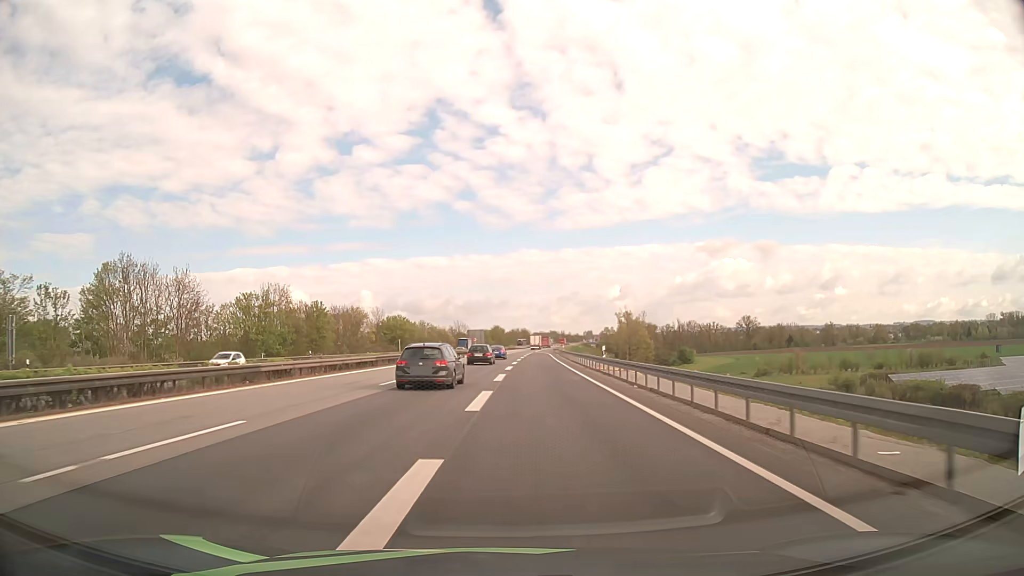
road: motorway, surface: asphalt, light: Day
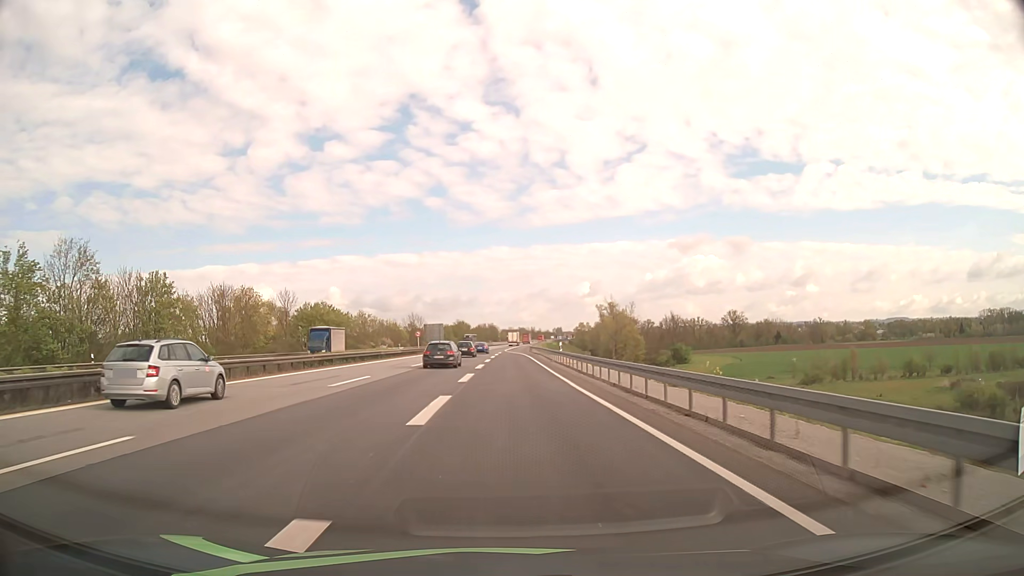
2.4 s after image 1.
(+1.4, +38.9) m; +3°
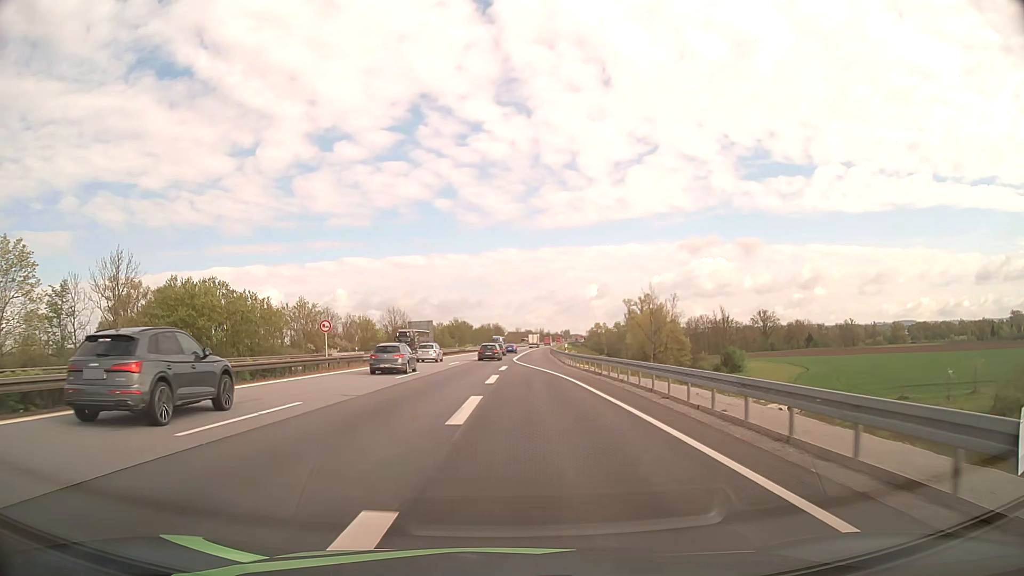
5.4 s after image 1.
(-0.3, +47.9) m; 0°
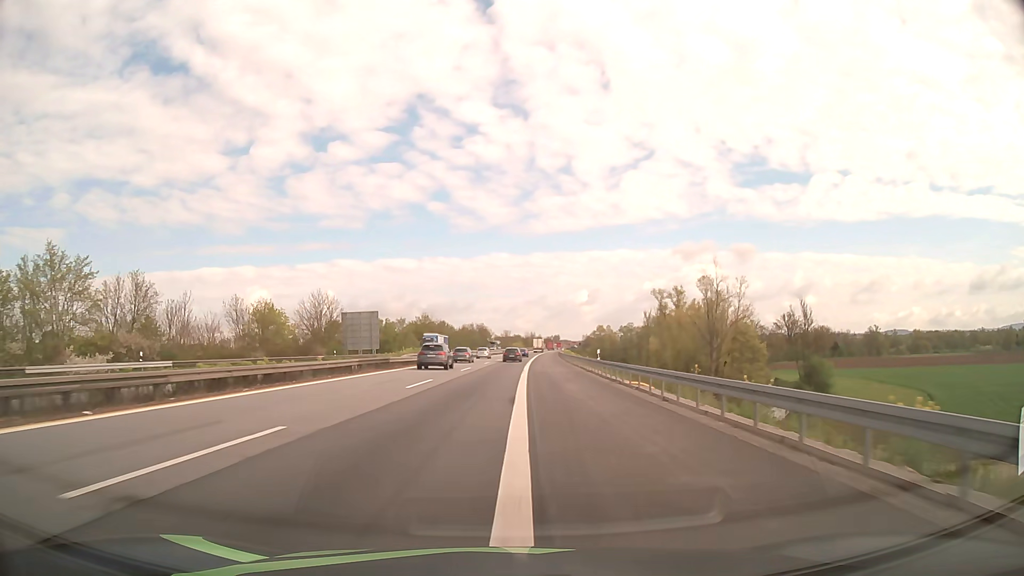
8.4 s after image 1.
(+0.5, +59.3) m; +1°
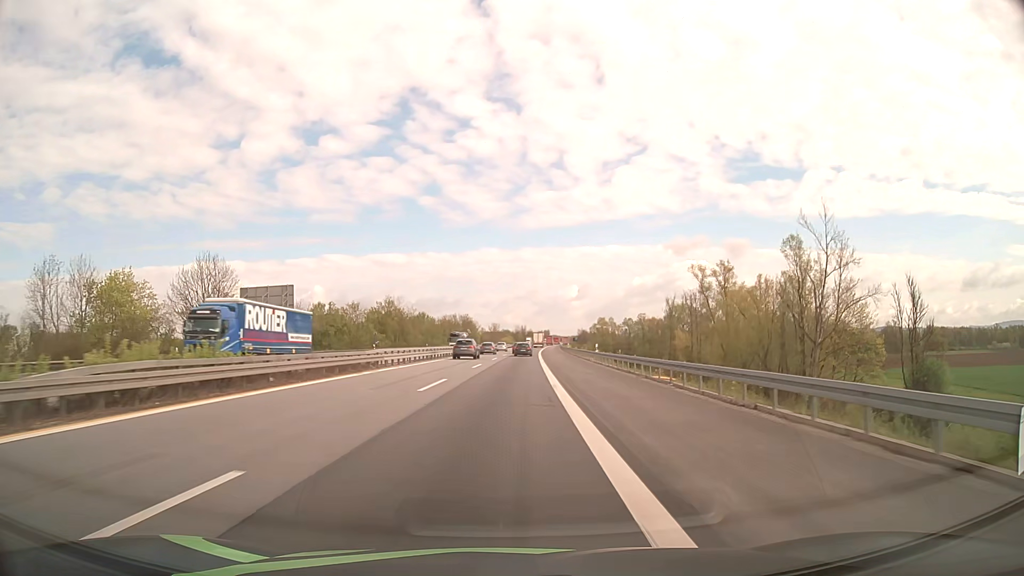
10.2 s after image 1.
(0.0, +40.4) m; +1°
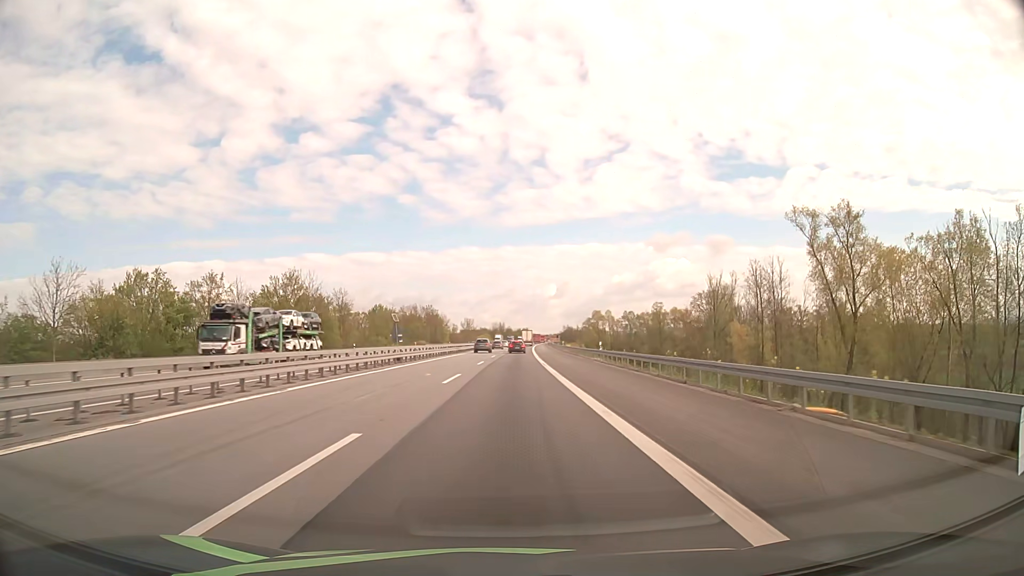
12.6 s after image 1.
(+0.9, +50.6) m; +2°
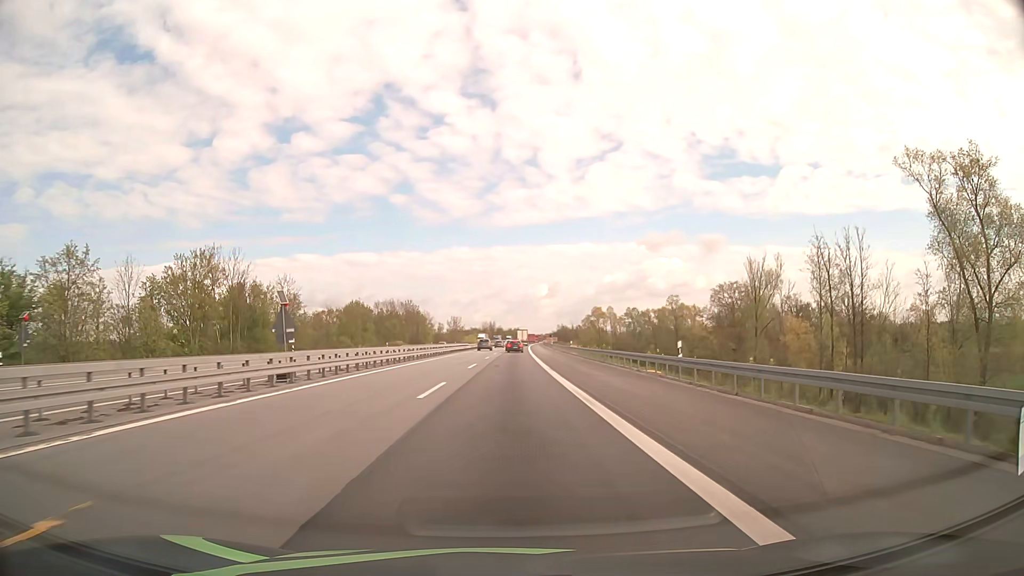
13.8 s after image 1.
(+0.1, +23.4) m; +1°
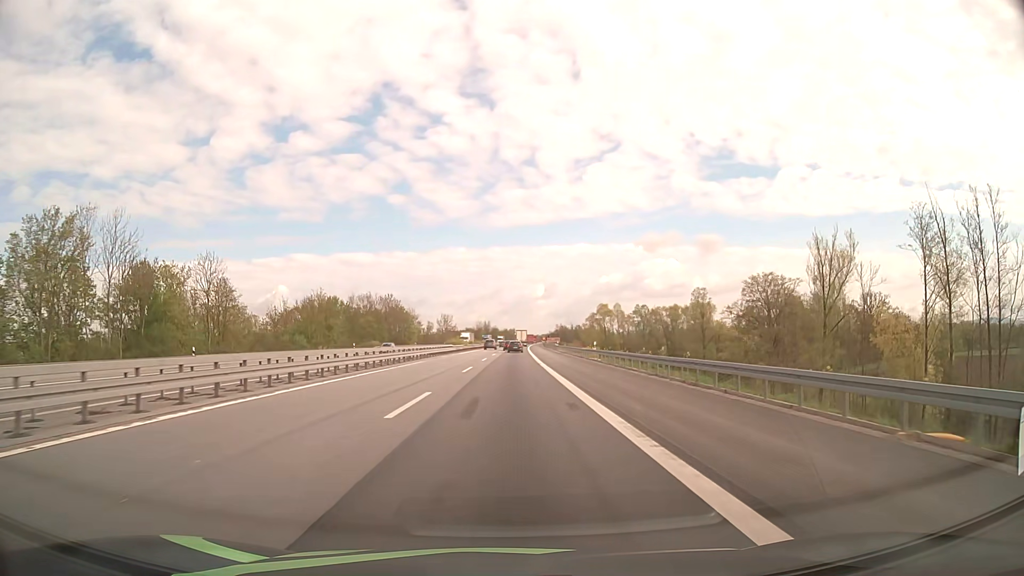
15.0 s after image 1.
(+0.1, +22.2) m; 0°
(0, +10) (0, +20) (0, +30) (0, +40) (0, +50) (0, +60) (+1, +70) (+1, +80) (+1, +90) (+1, +100) m
